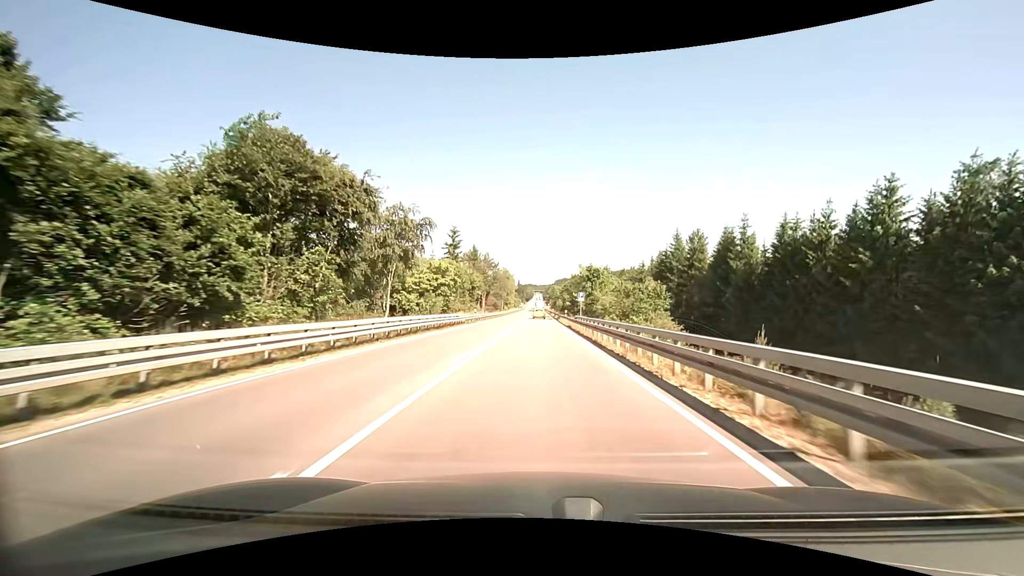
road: primary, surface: asphalt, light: Day
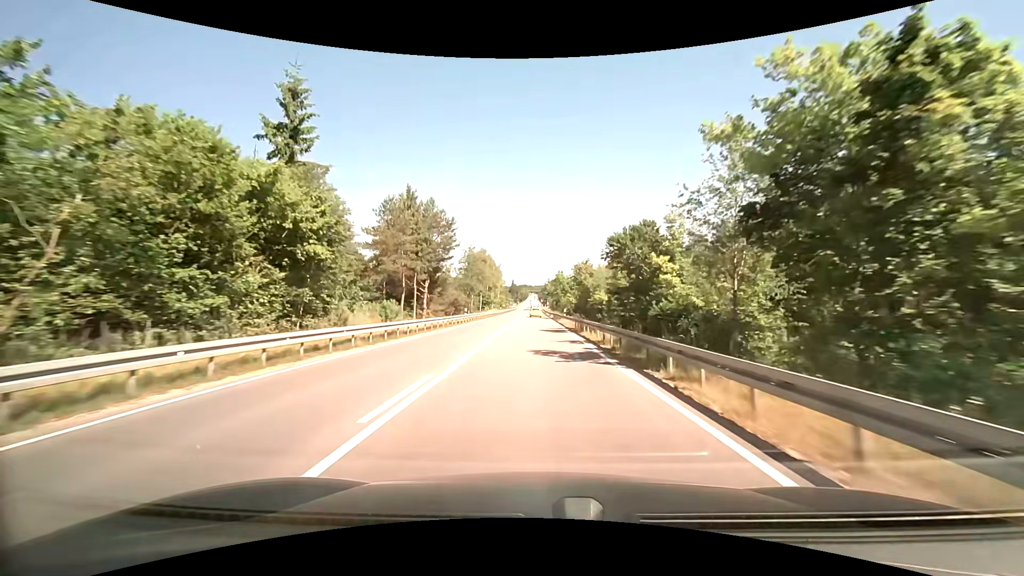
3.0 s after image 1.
(0.0, +54.6) m; +1°
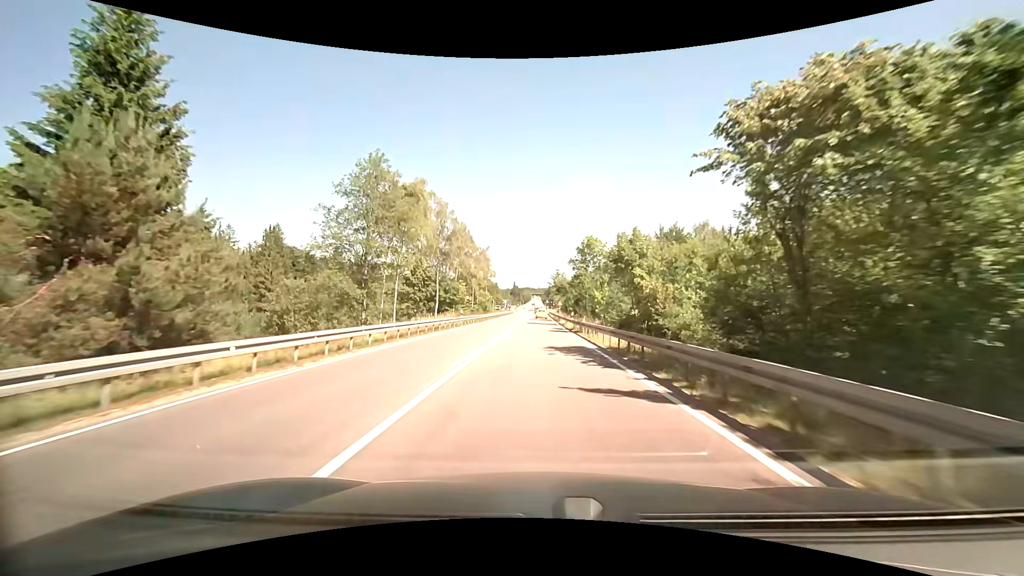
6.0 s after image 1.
(-0.6, +54.8) m; +1°
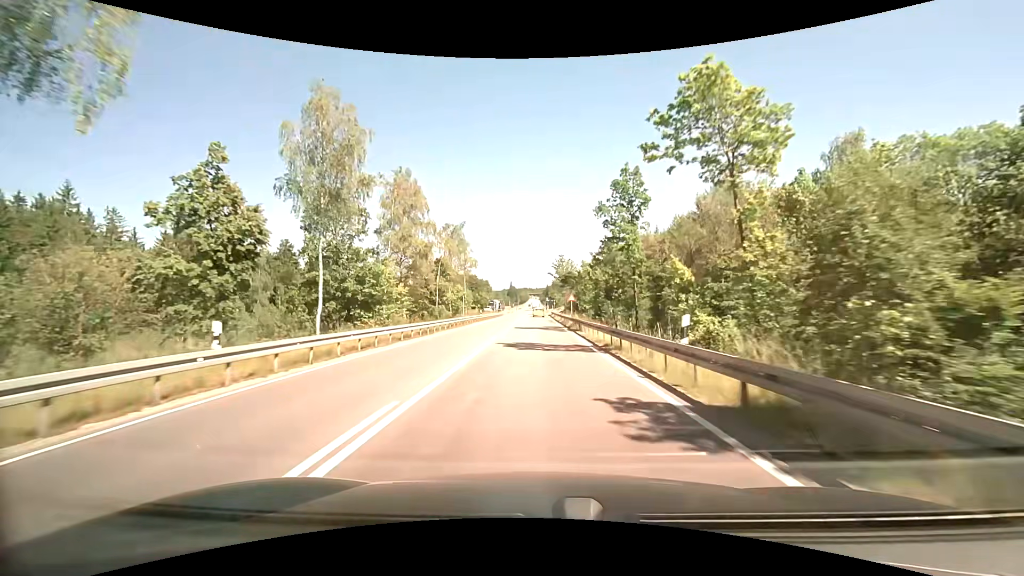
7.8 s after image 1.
(-1.2, +32.9) m; -2°
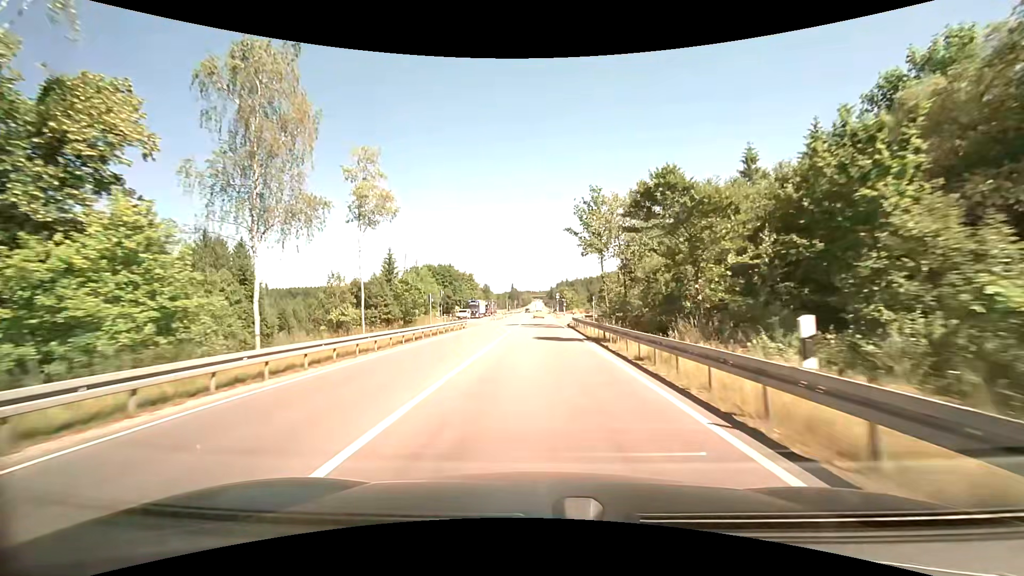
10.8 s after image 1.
(+0.5, +54.7) m; +1°
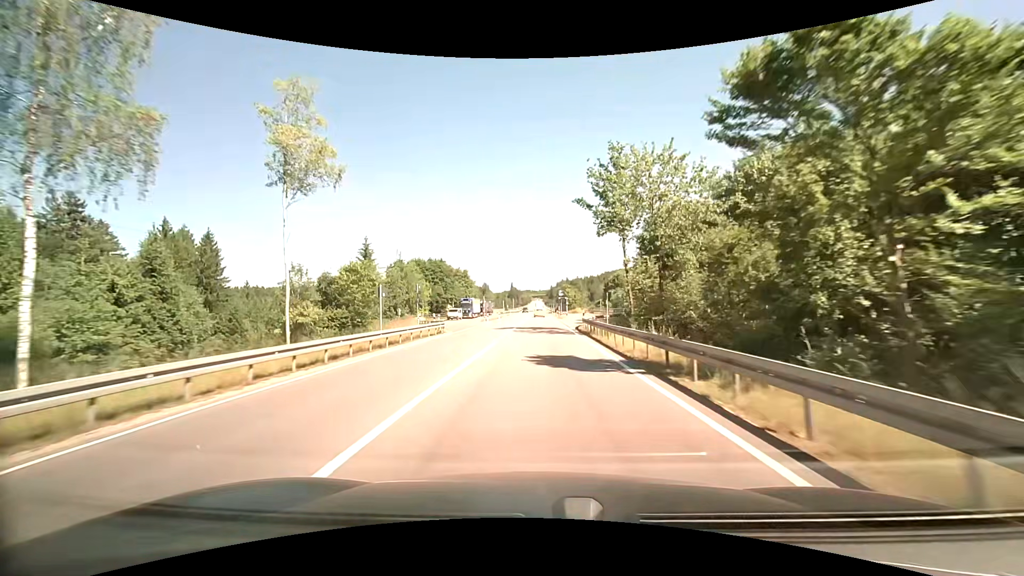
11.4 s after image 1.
(0.0, +10.9) m; 0°
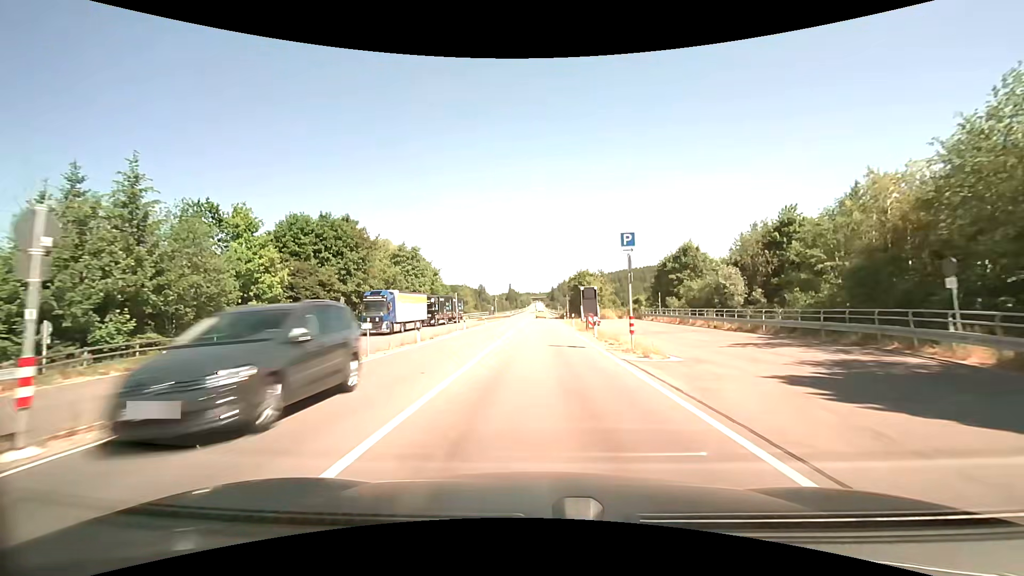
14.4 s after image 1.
(-0.3, +54.0) m; 0°
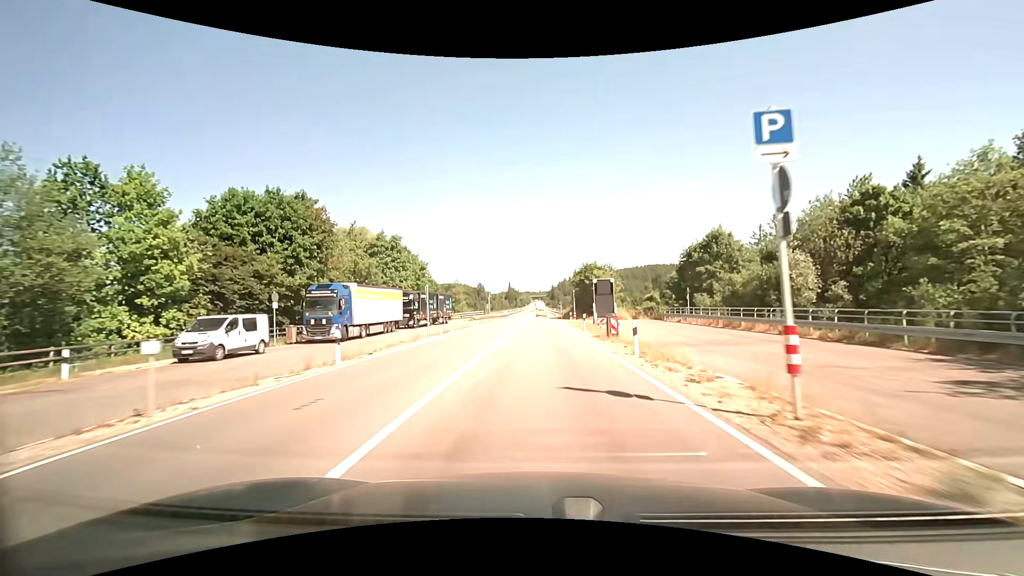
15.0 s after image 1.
(+0.1, +10.7) m; 0°
(0, +10) (0, +20) (0, +30) (-1, +40) (-1, +50) (-1, +60) (-2, +70) (-2, +80) (-2, +90) (-2, +100) m
